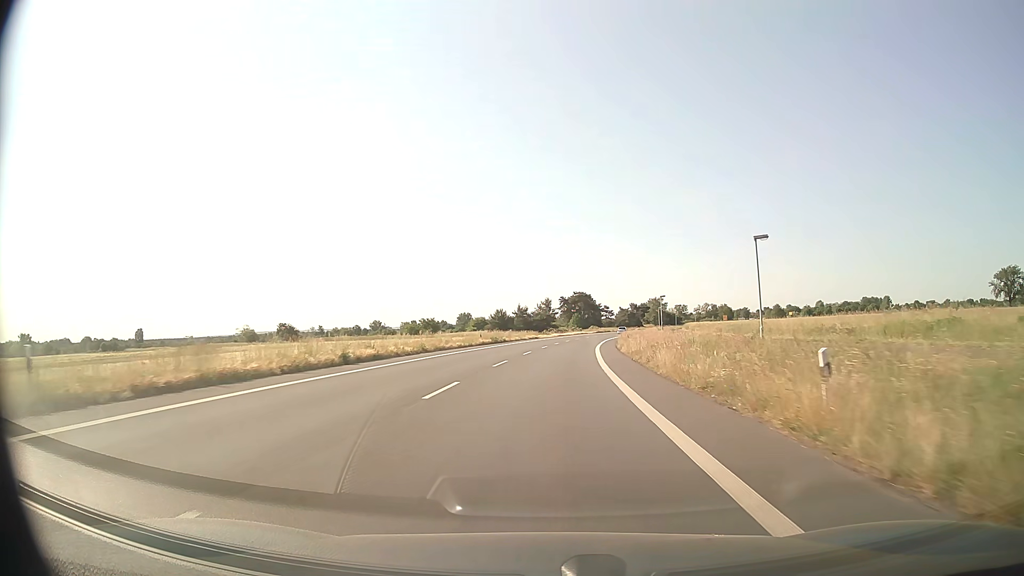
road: primary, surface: asphalt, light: Day
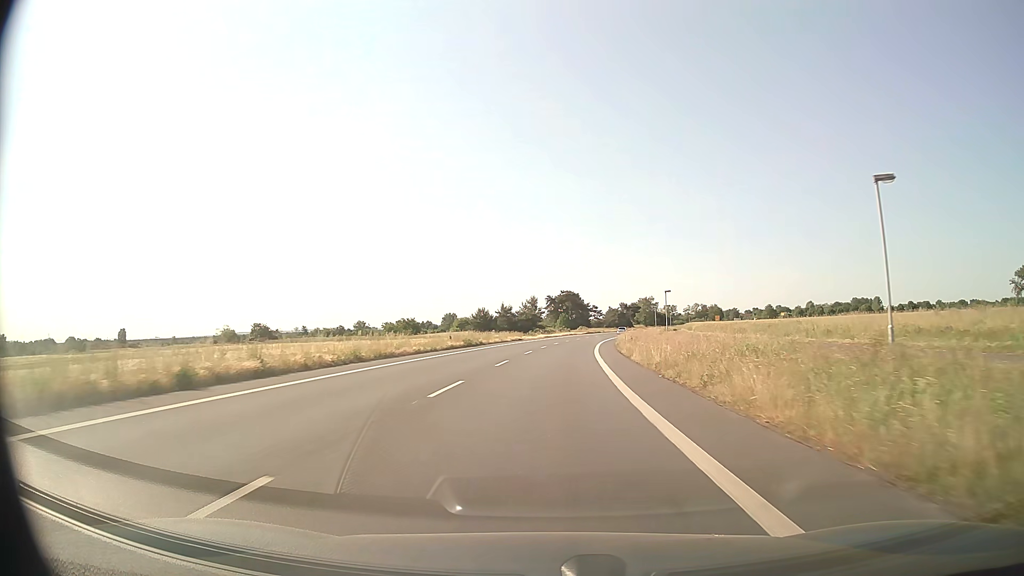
(+0.1, +11.3) m; +1°
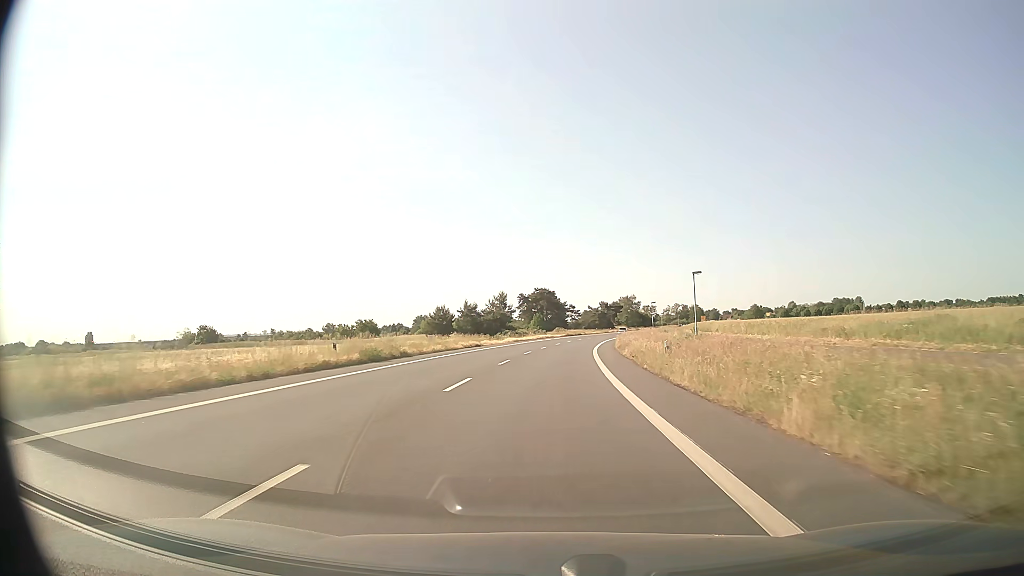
(+0.4, +22.5) m; +2°
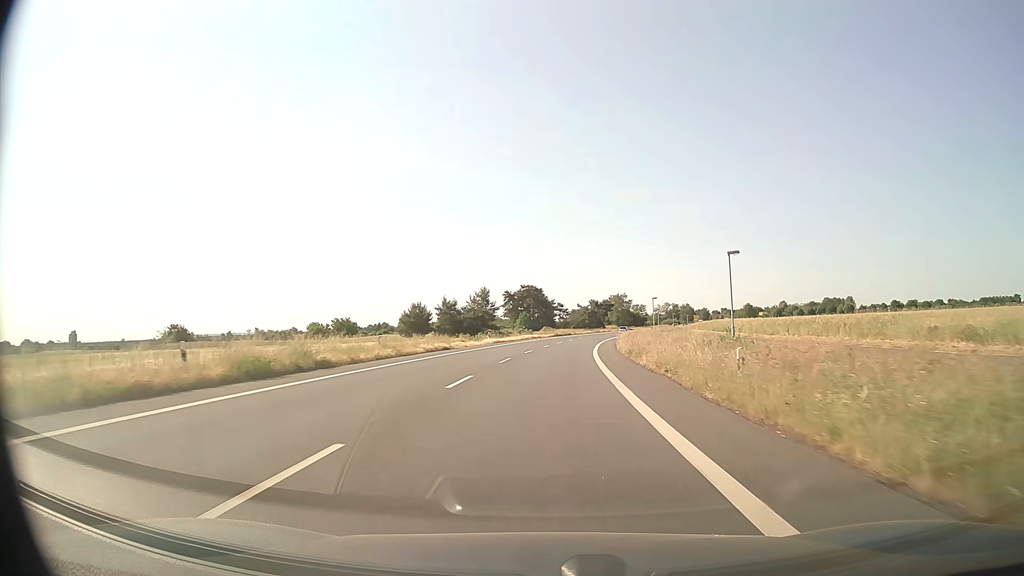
(+0.1, +11.3) m; +1°
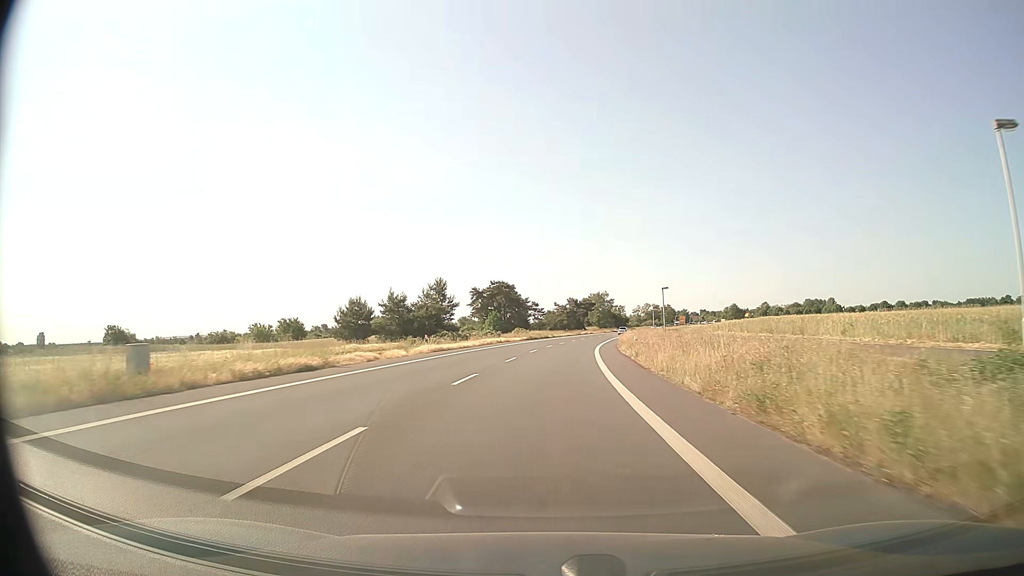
(+0.4, +22.5) m; +2°
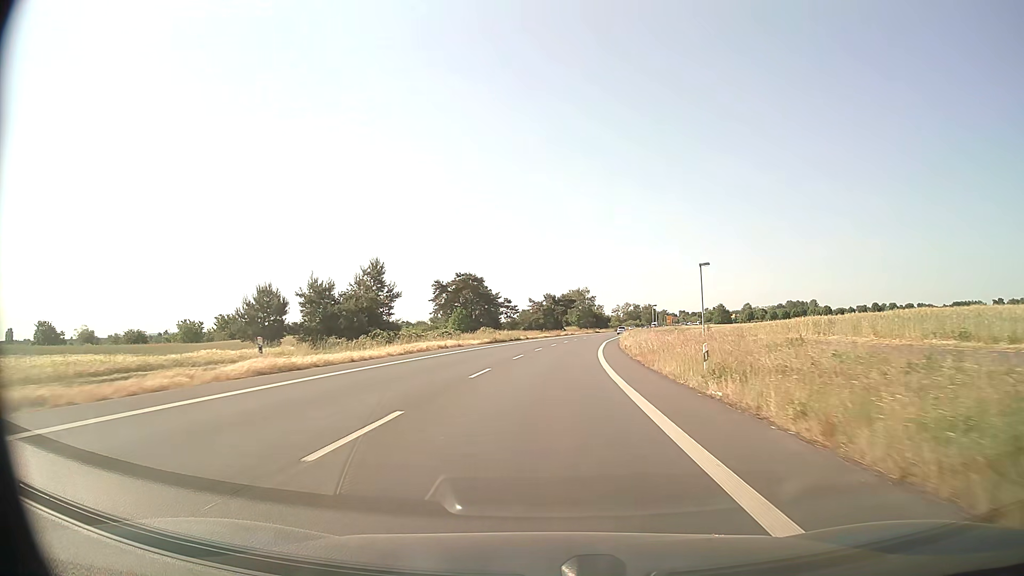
(+0.3, +22.5) m; +2°
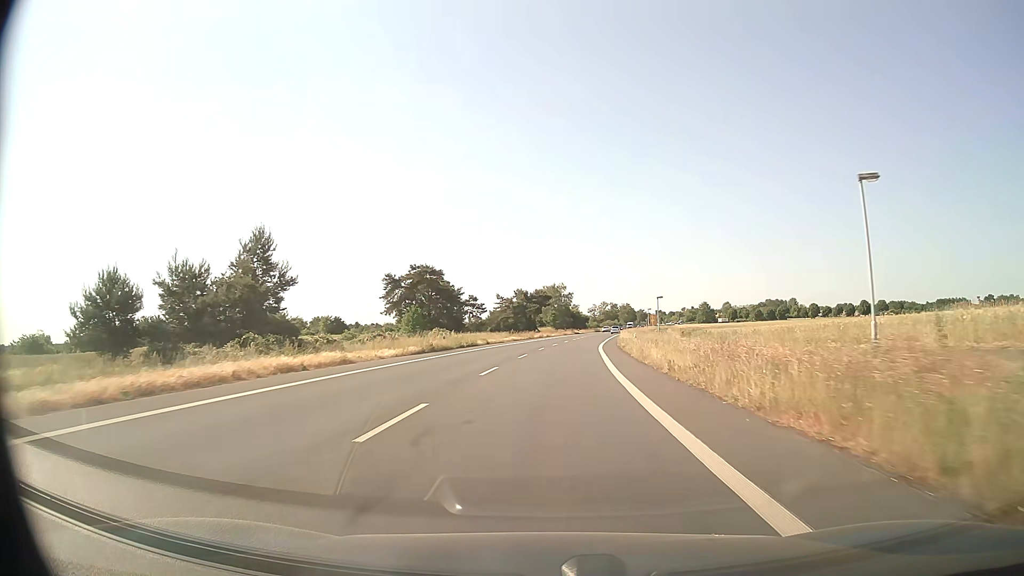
(+0.4, +22.5) m; +2°
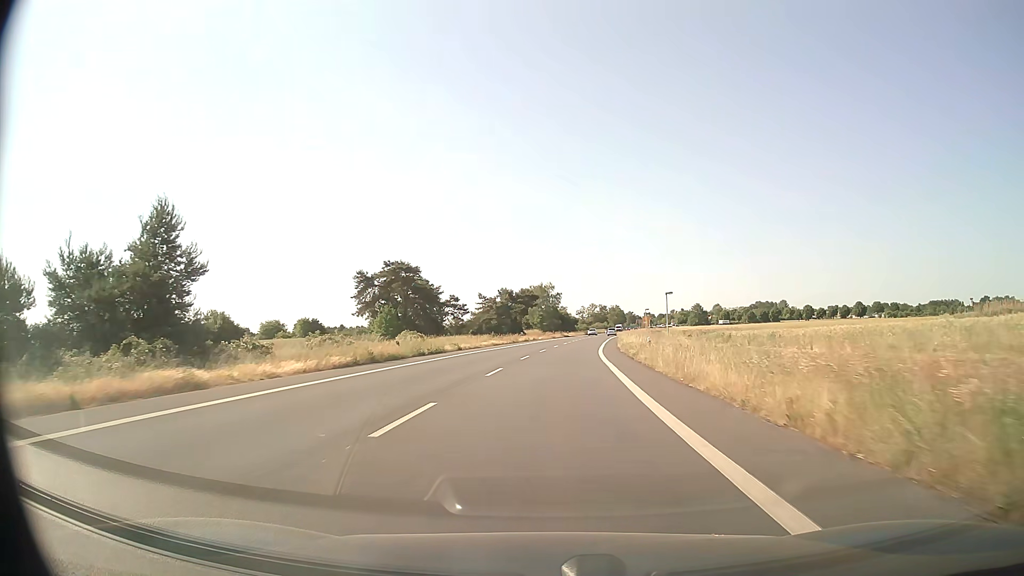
(+0.1, +11.3) m; +1°
(0, +10) (0, +20) (+1, +30) (+1, +40) (+2, +50) (+3, +60) (+4, +70) (+5, +80) (+6, +90) (+8, +100) m
